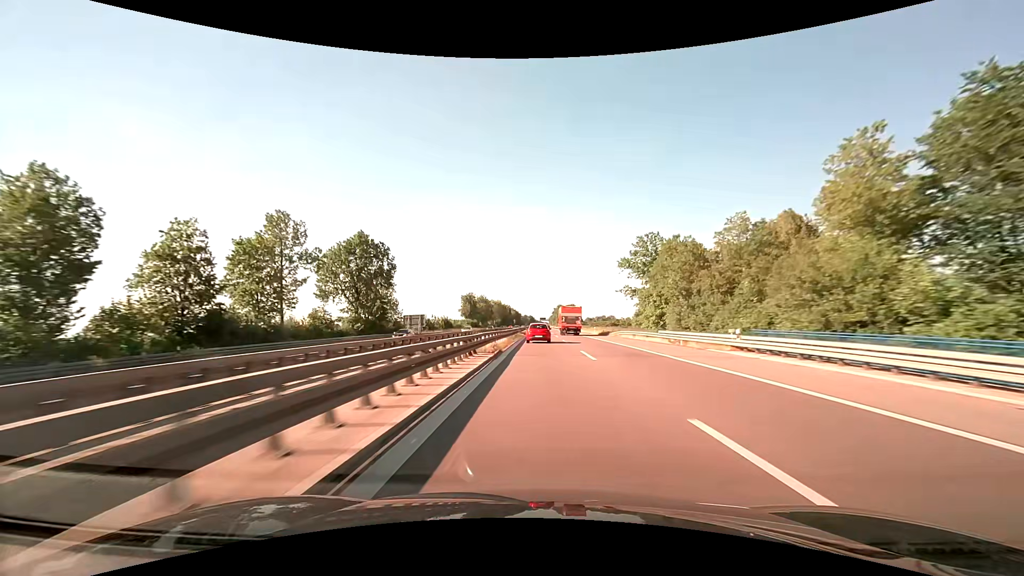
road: trunk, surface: asphalt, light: Day
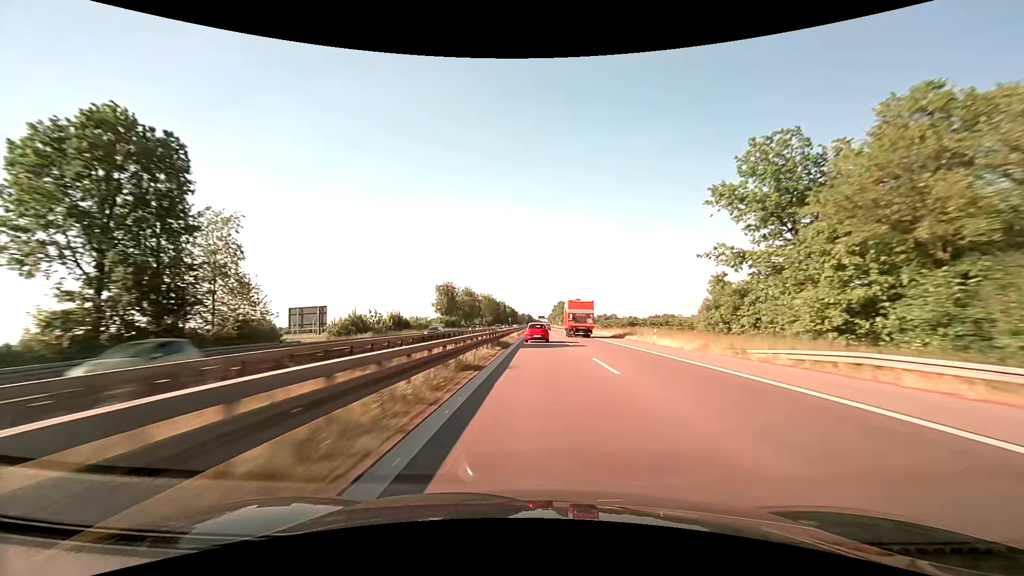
(-0.1, +41.4) m; 0°
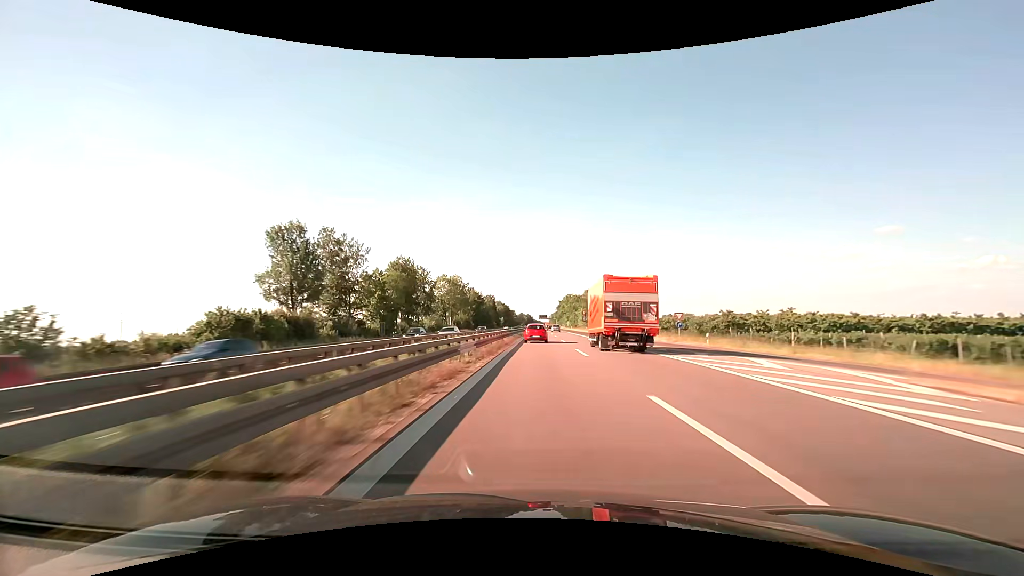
(+0.2, +82.4) m; 0°
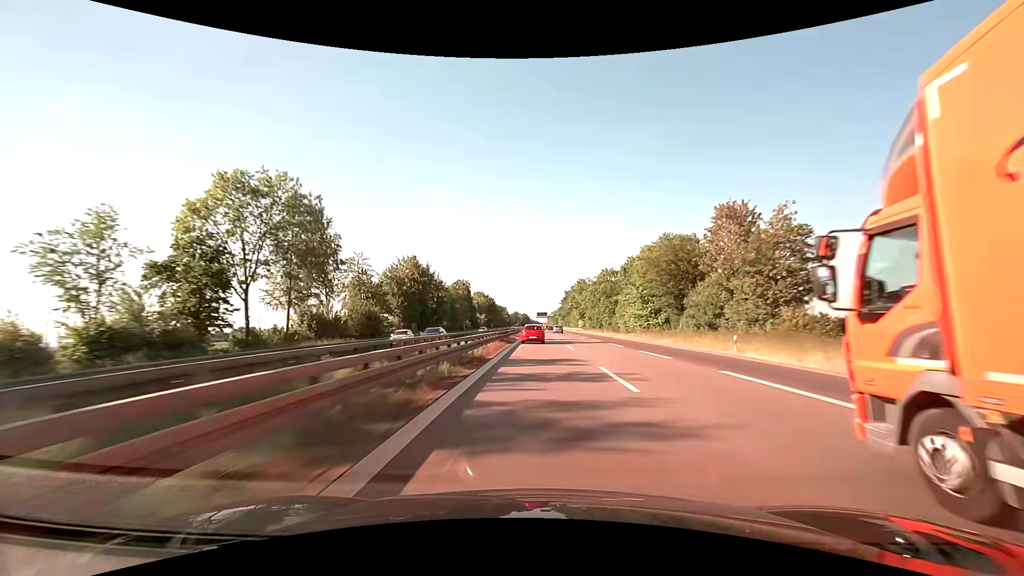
(+0.2, +83.4) m; 0°
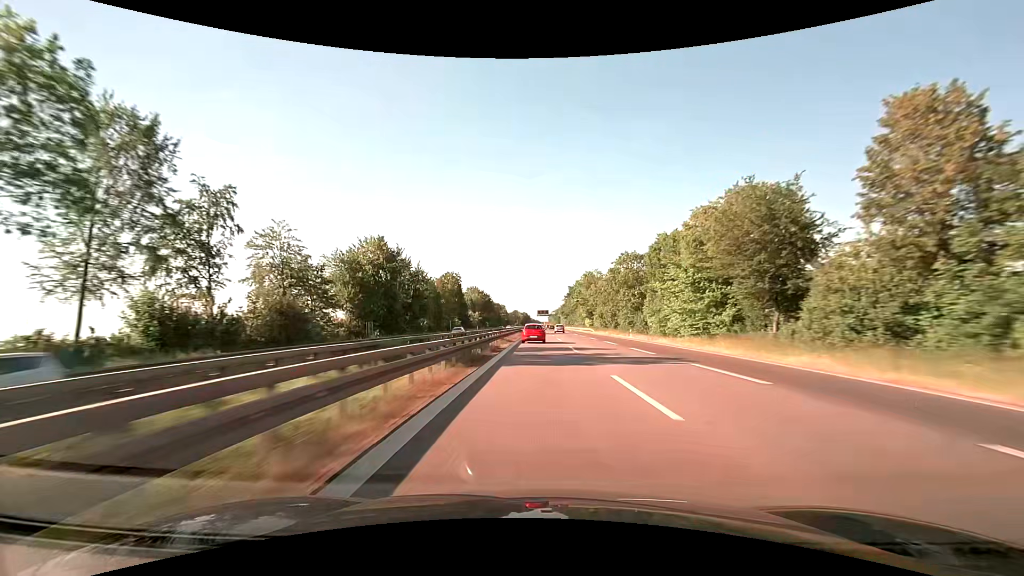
(-0.1, +21.0) m; 0°
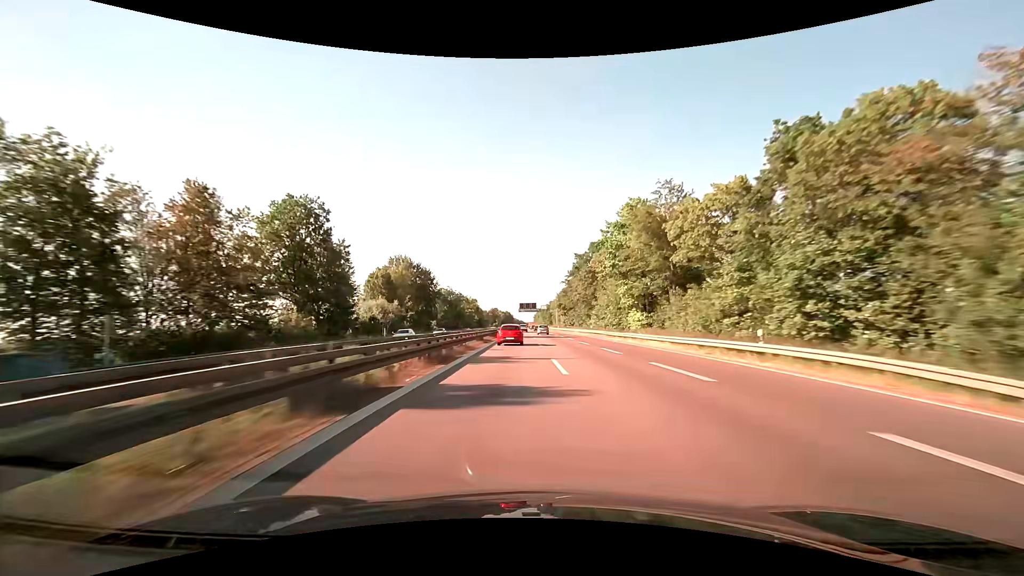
(+0.7, +83.6) m; +1°
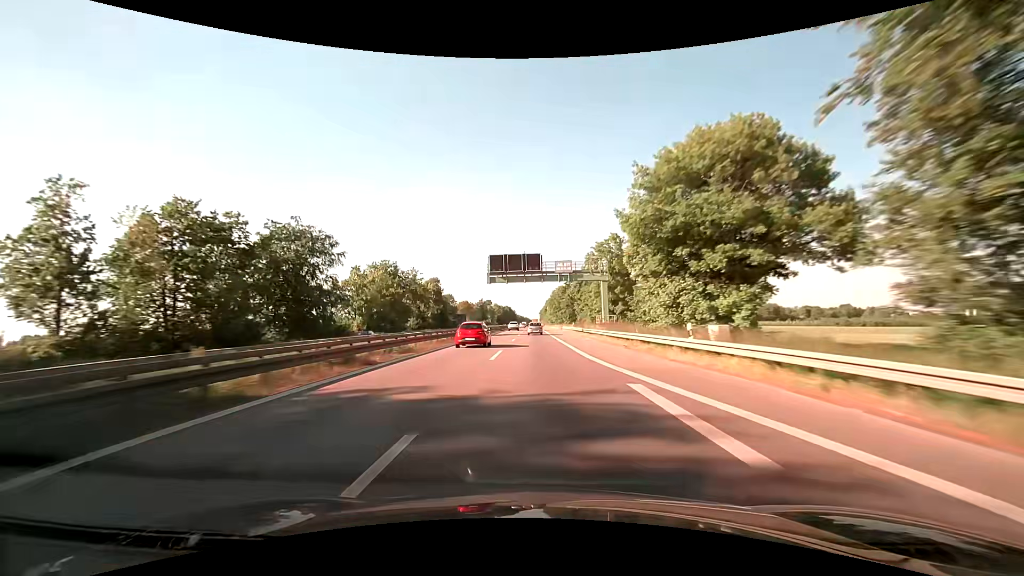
(+0.2, +103.6) m; 0°
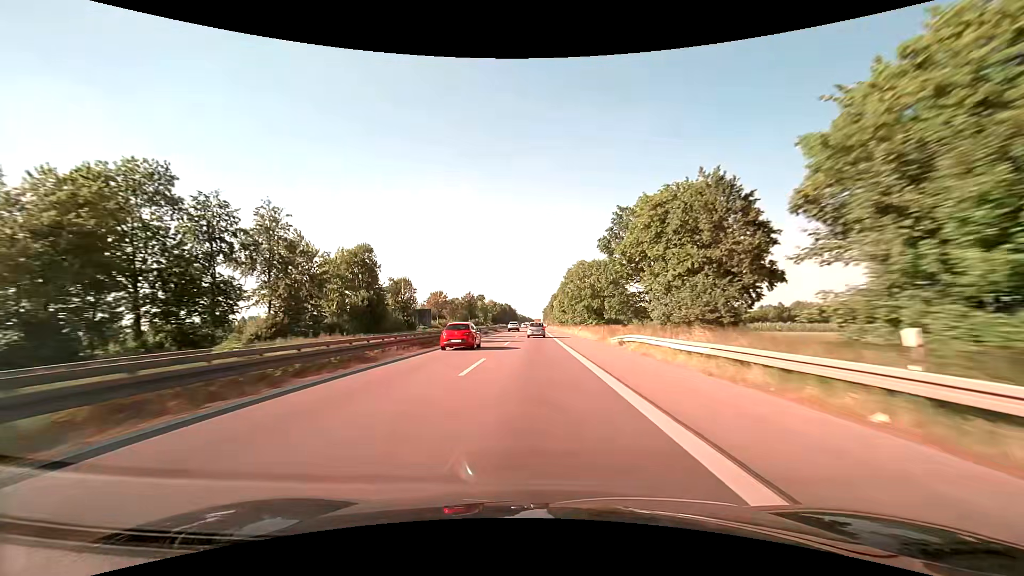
(-0.4, +59.0) m; 0°
(0, +10) (0, +20) (0, +30) (0, +40) (0, +50) (0, +60) (0, +70) (0, +80) (0, +90) (0, +100) m
